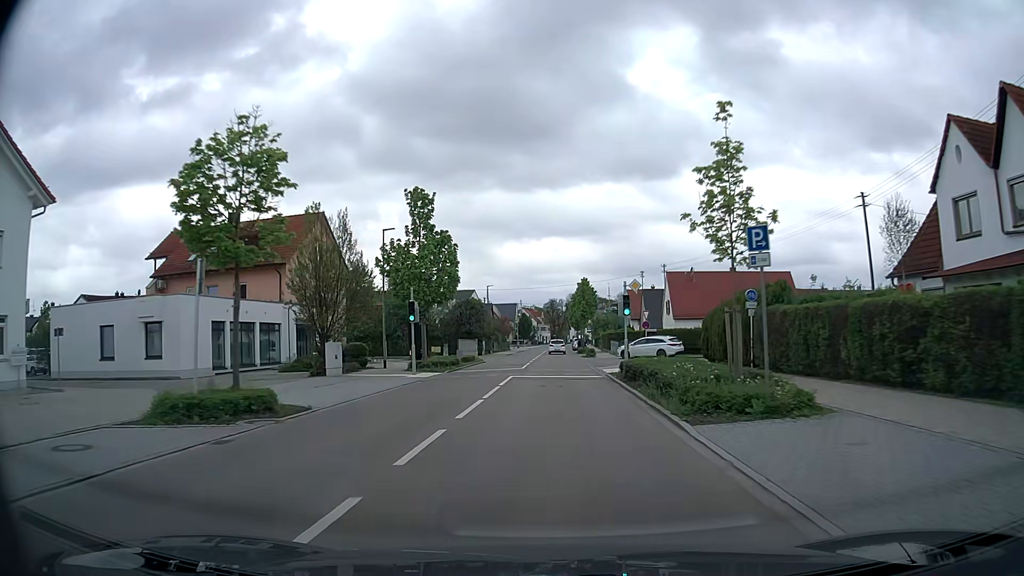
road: tertiary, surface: asphalt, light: Day
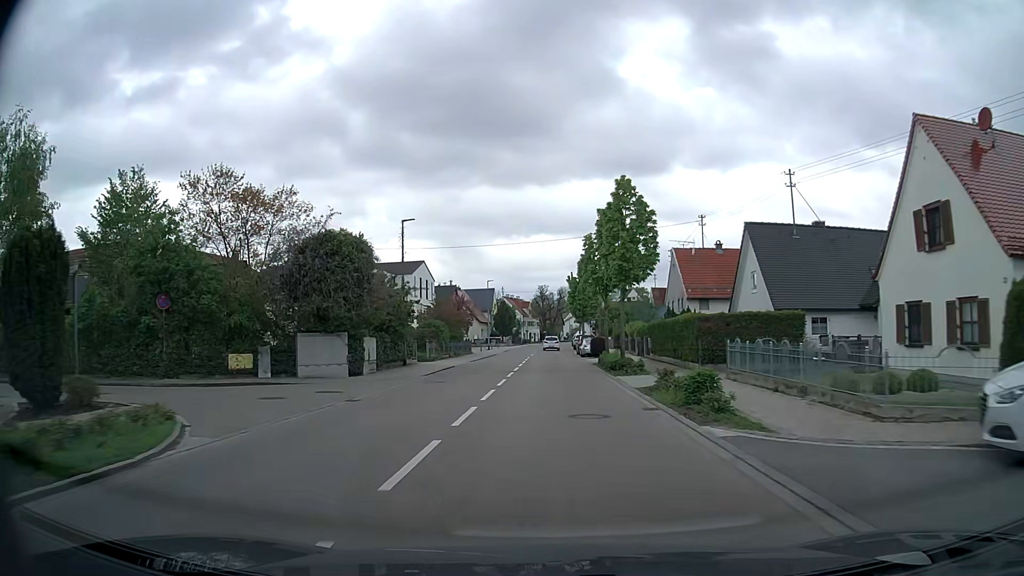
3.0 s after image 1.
(+0.3, +41.7) m; +1°
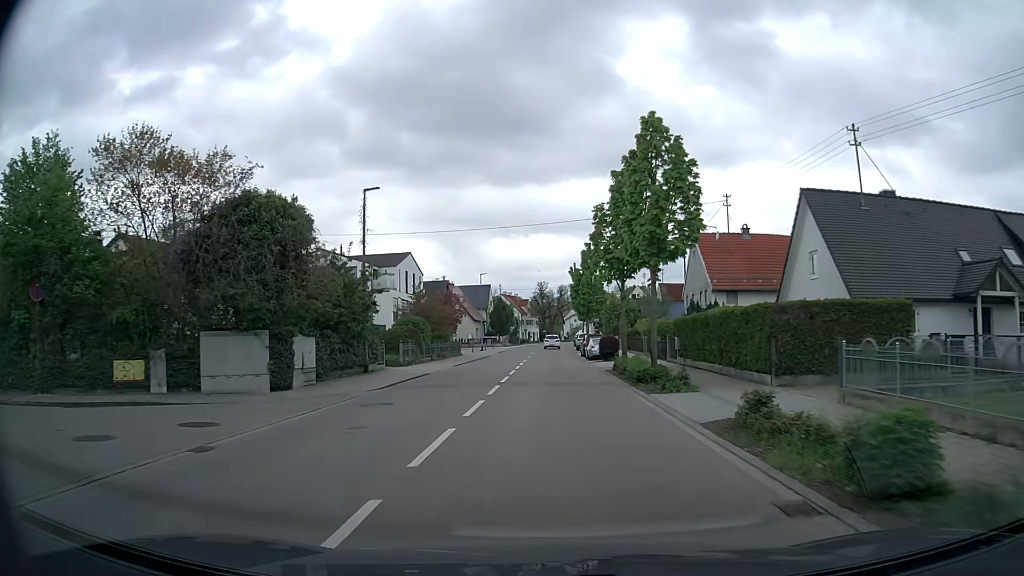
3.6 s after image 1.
(0.0, +7.7) m; 0°
(0, +10) (0, +20) (0, +30) (0, +40) (0, +50) (0, +60) (+1, +70) (+1, +80) (+1, +90) (+2, +100) m
